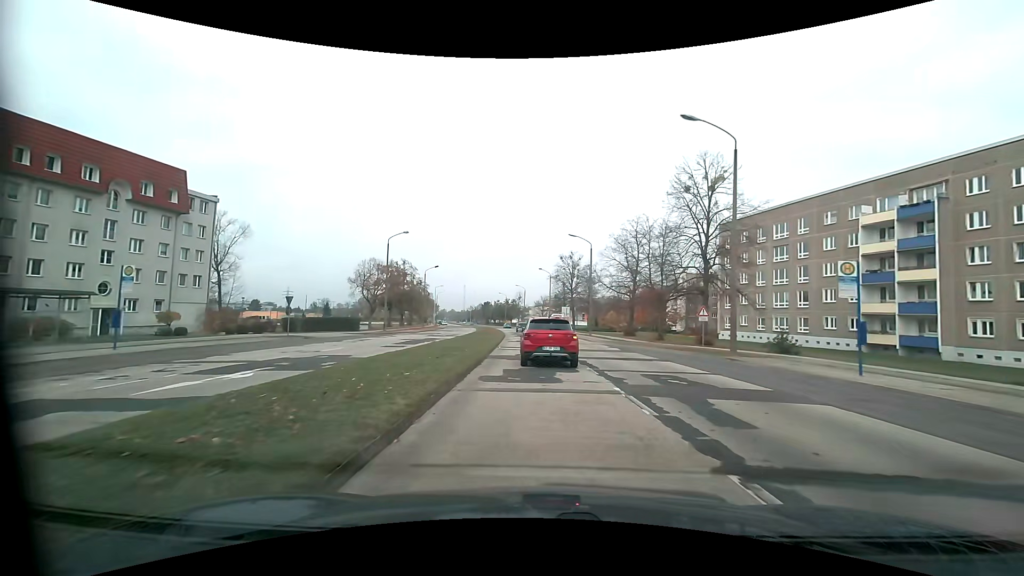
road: tertiary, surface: asphalt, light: Day
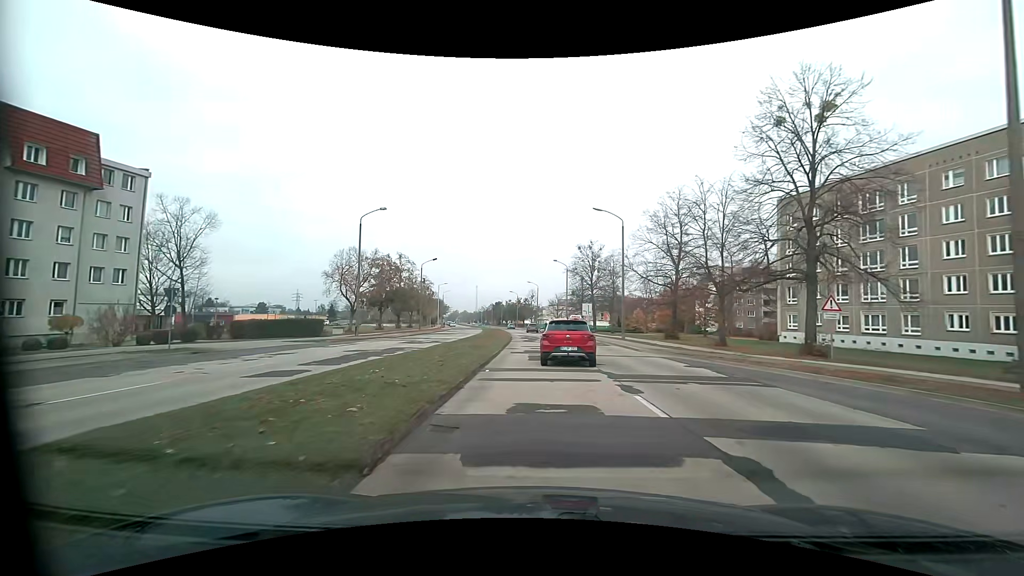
(-0.4, +13.4) m; -3°
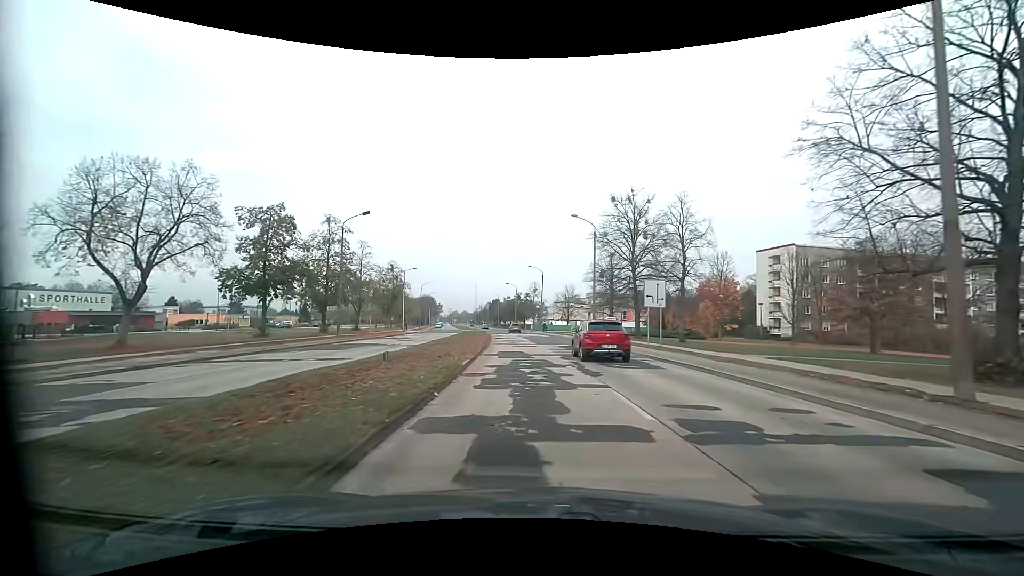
(-0.3, +35.1) m; 0°
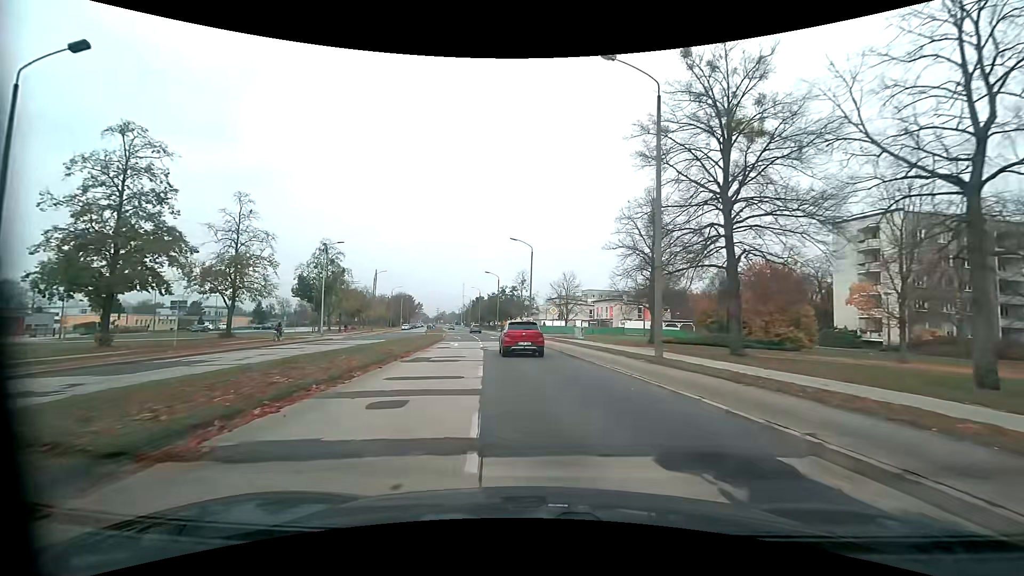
(+0.4, +29.3) m; +1°
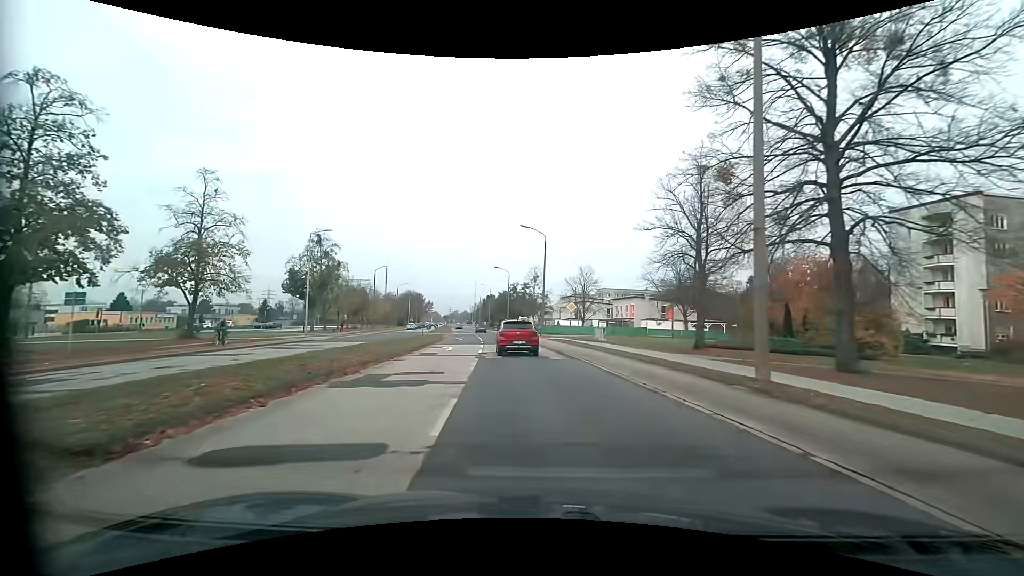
(-0.1, +7.5) m; -1°
(0, +10) (-1, +20) (-2, +30) (-3, +40) (-4, +50) (-5, +60) (-7, +70) (-9, +79) (-10, +89) (-12, +99) m
